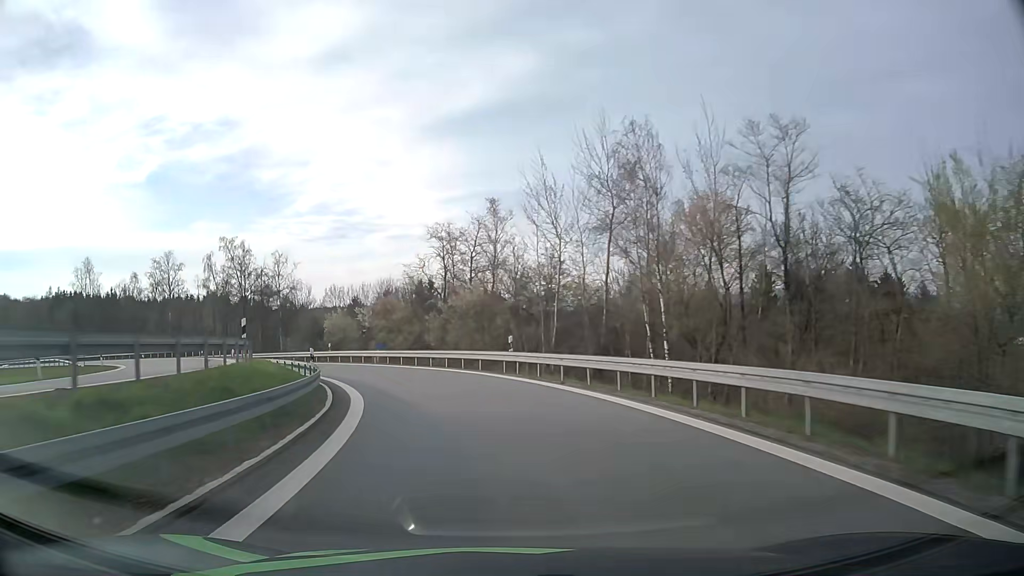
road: motorway_link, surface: asphalt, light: Day
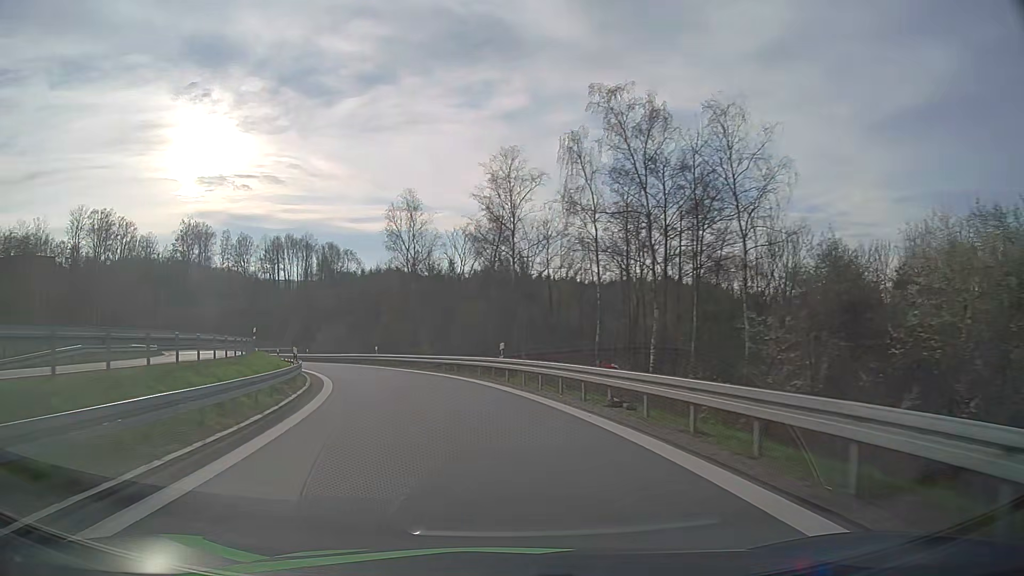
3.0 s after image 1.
(-14.9, +45.1) m; -39°
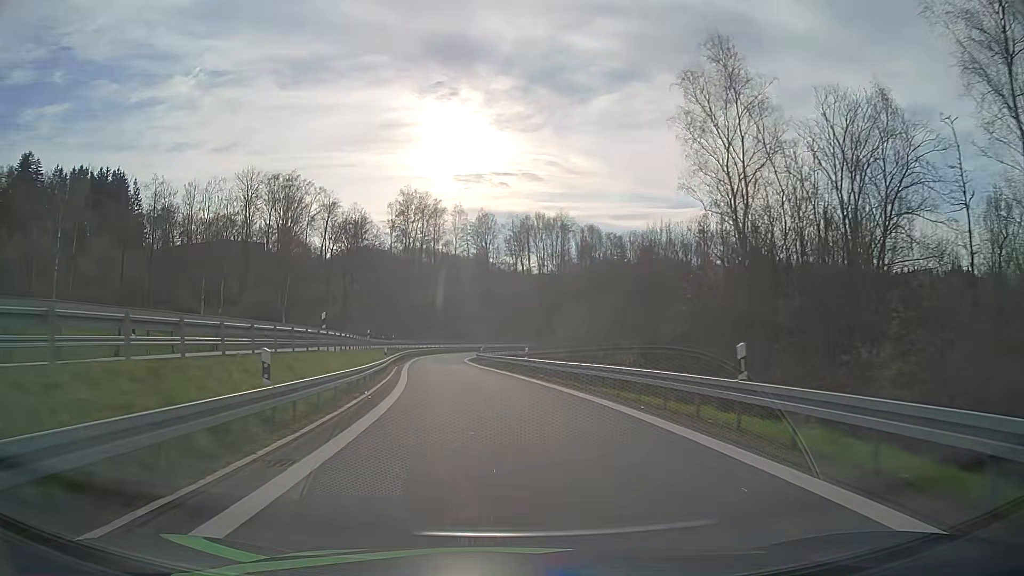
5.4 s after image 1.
(-8.7, +36.9) m; -23°
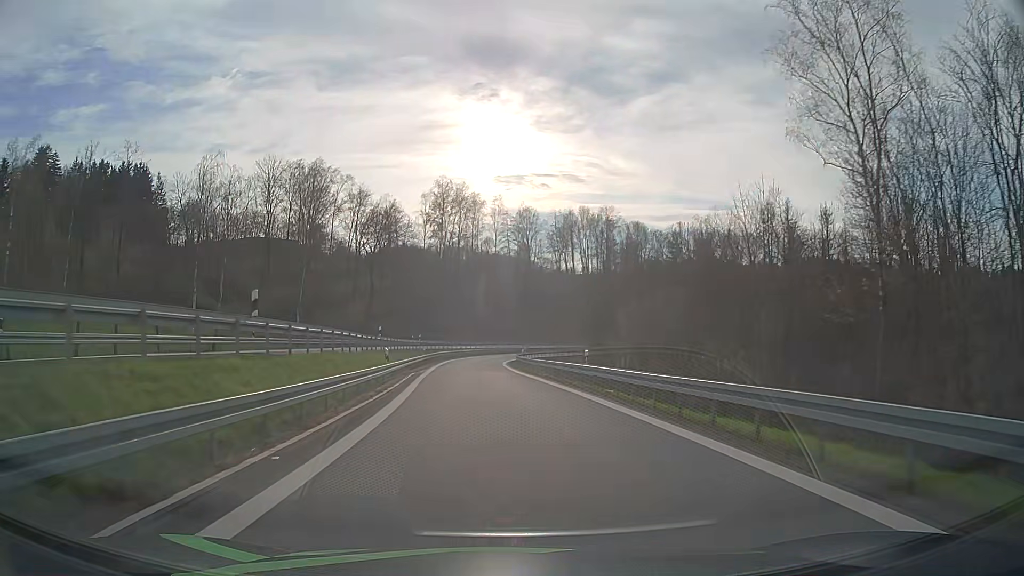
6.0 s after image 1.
(-0.3, +10.4) m; -4°
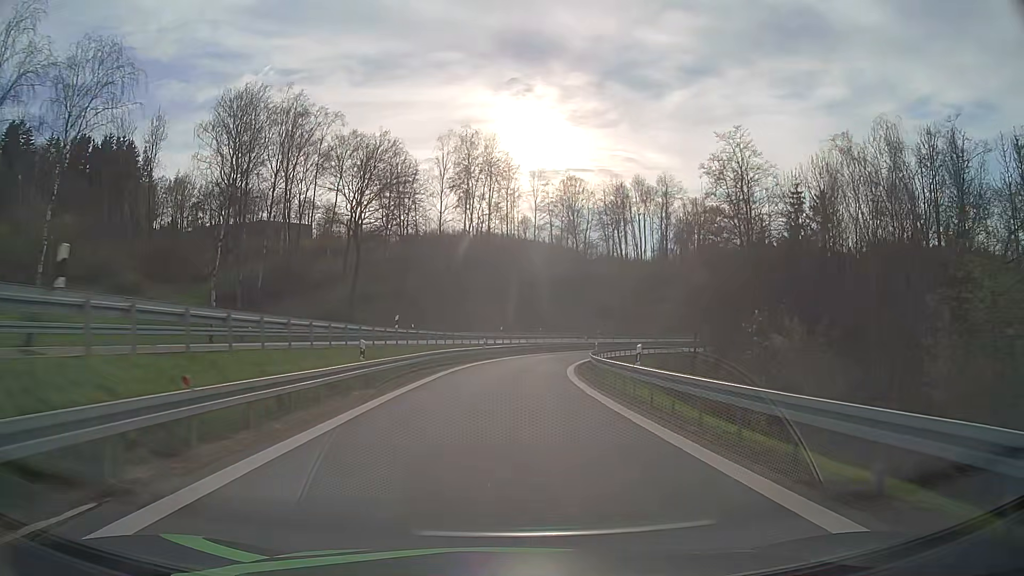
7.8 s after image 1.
(-1.4, +31.9) m; -4°
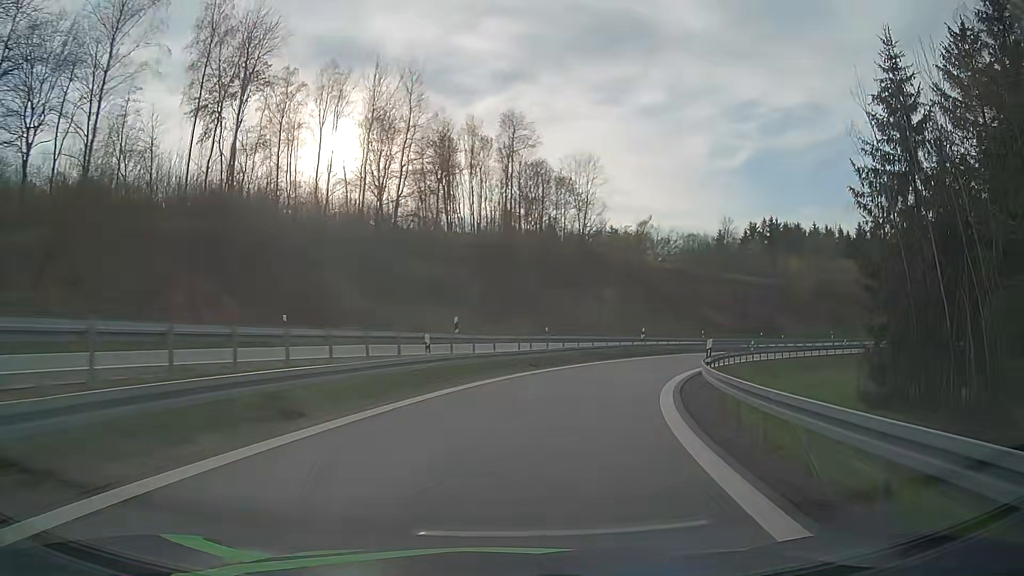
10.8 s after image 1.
(+4.3, +51.2) m; +15°
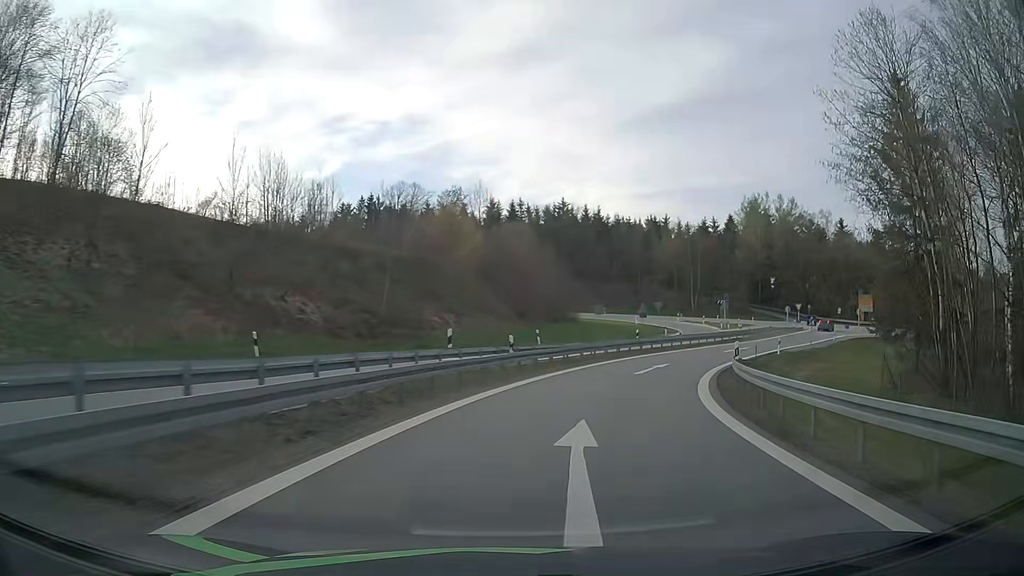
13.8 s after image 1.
(+14.0, +44.4) m; +36°
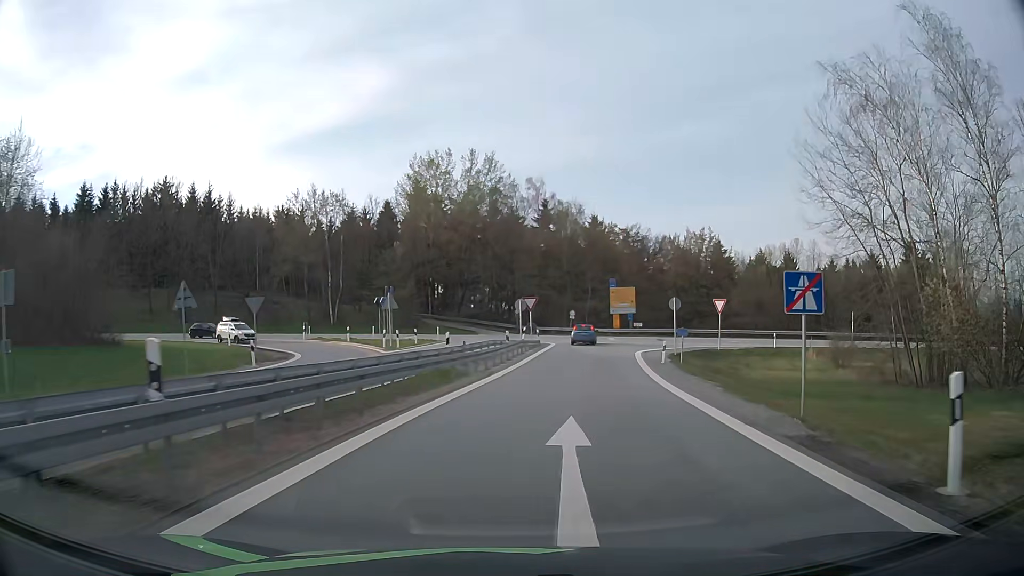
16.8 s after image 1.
(+11.5, +39.4) m; +31°
(0, +10) (+1, +20) (+2, +30) (+4, +40) (+5, +50) (+2, +59) (-7, +64) (-17, +66) (-27, +67) (-37, +67) m
